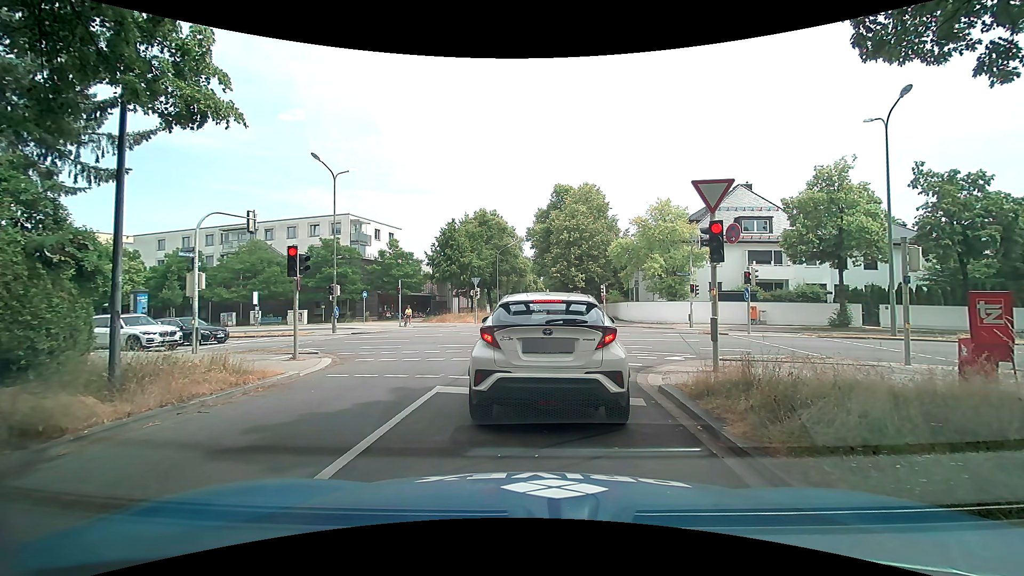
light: Day
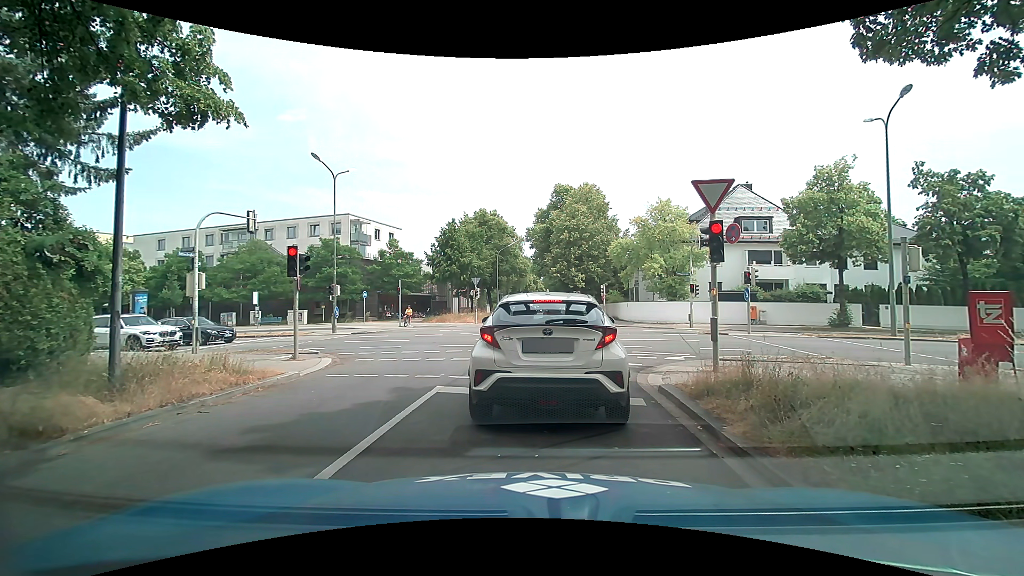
(0.0, 0.0) m; 0°
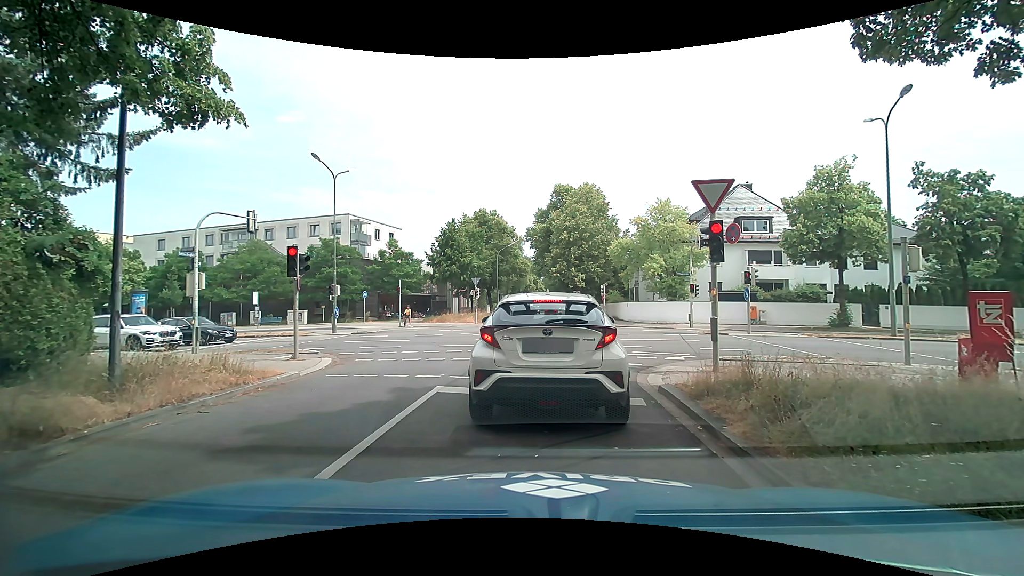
(0.0, 0.0) m; 0°
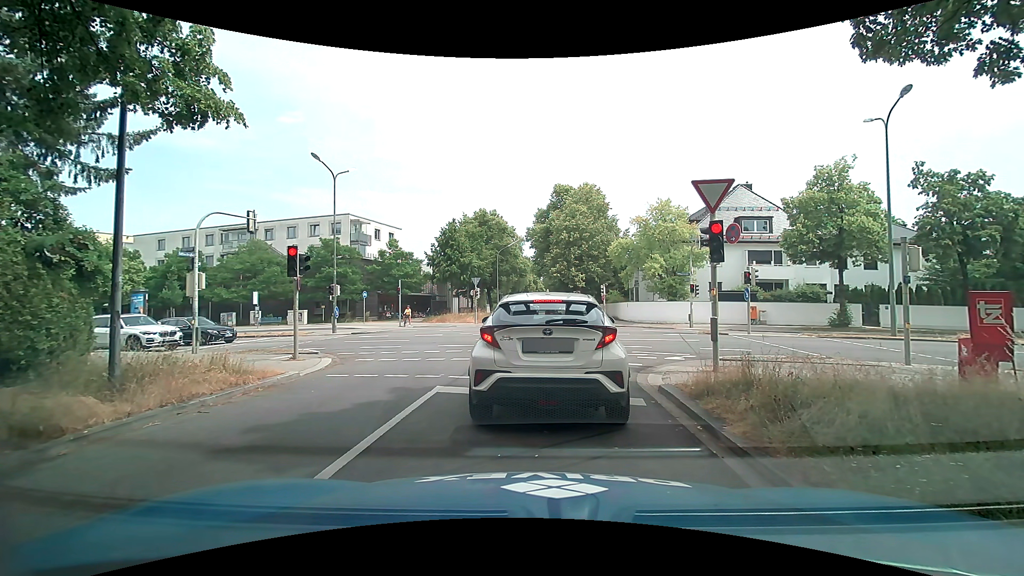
(0.0, 0.0) m; 0°
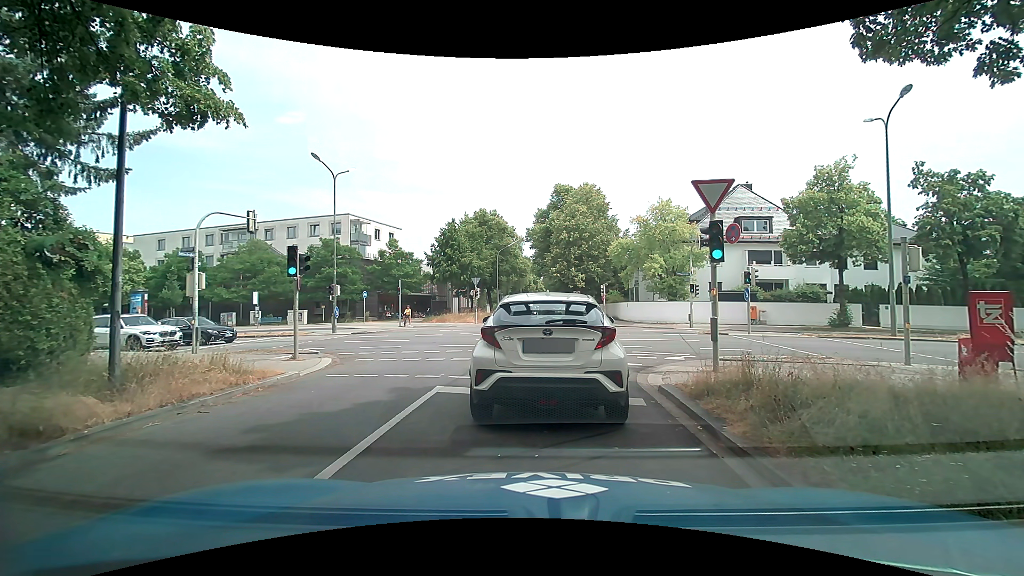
(0.0, 0.0) m; 0°
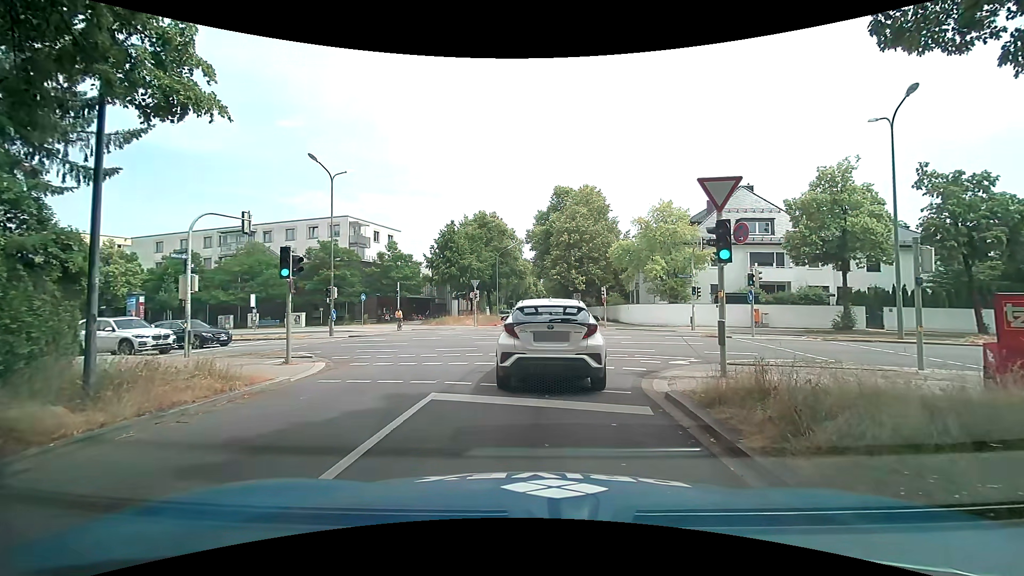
(0.0, +0.4) m; 0°
